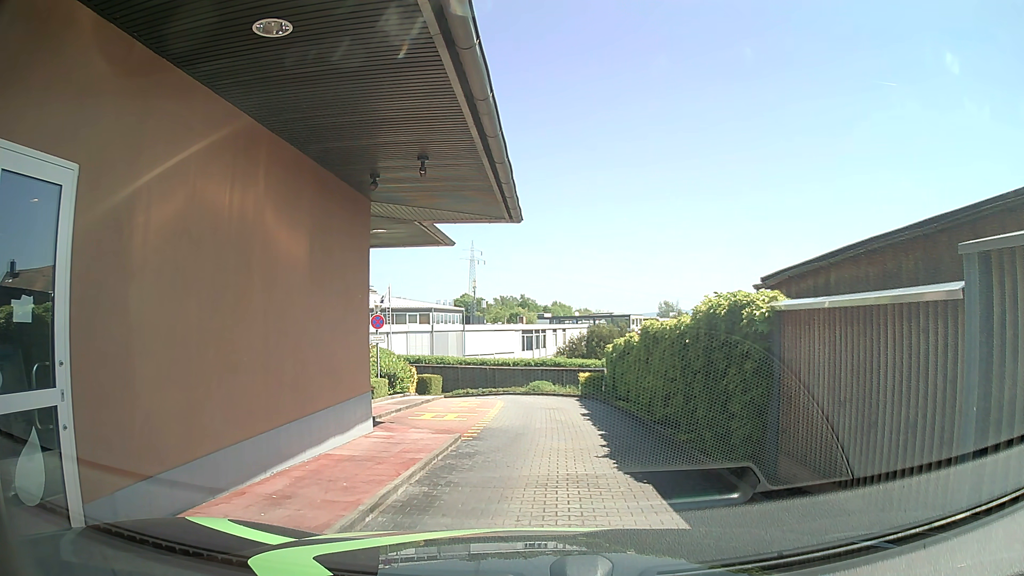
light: Day
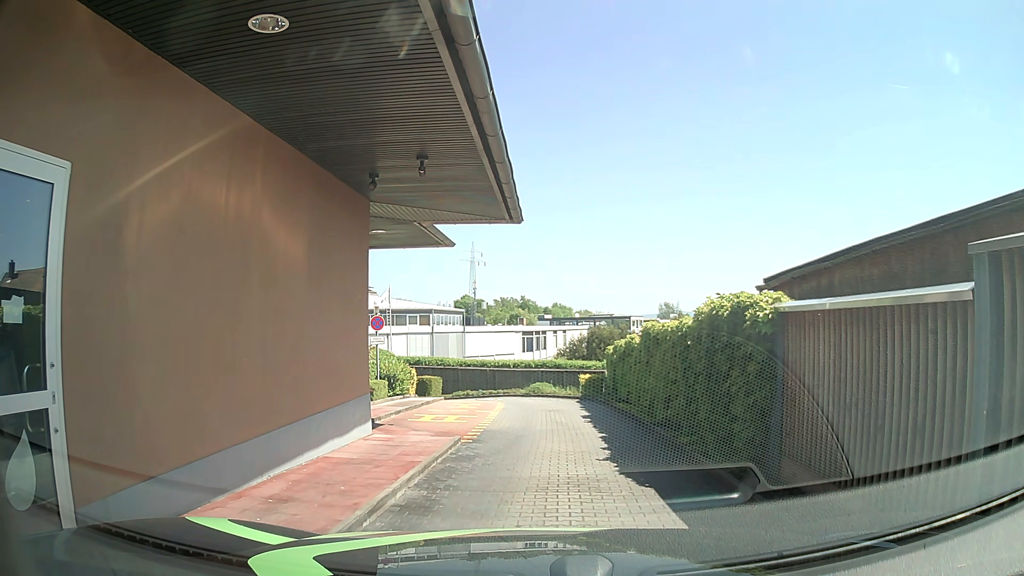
(0.0, +0.1) m; 0°
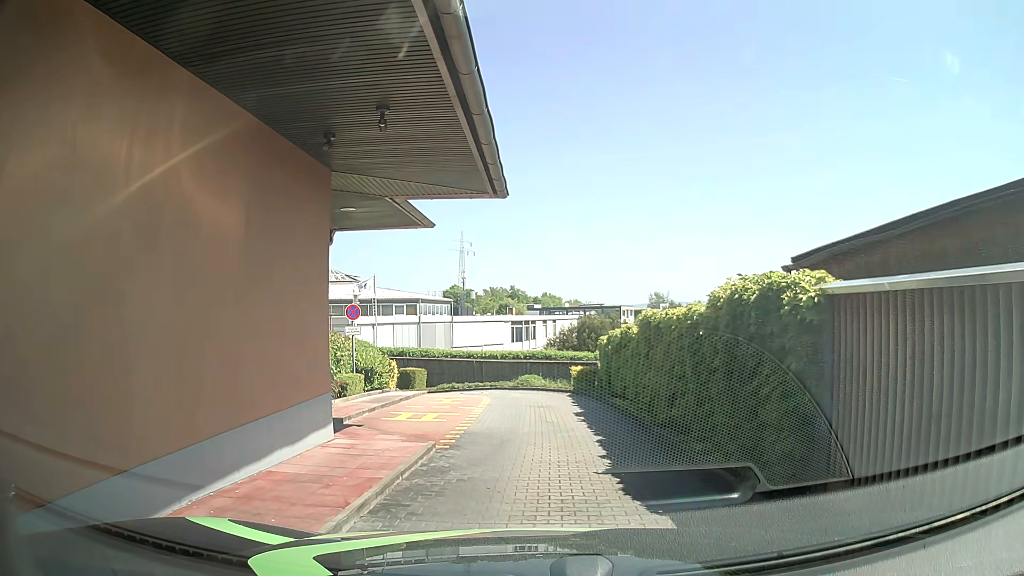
(0.0, +1.4) m; 0°
